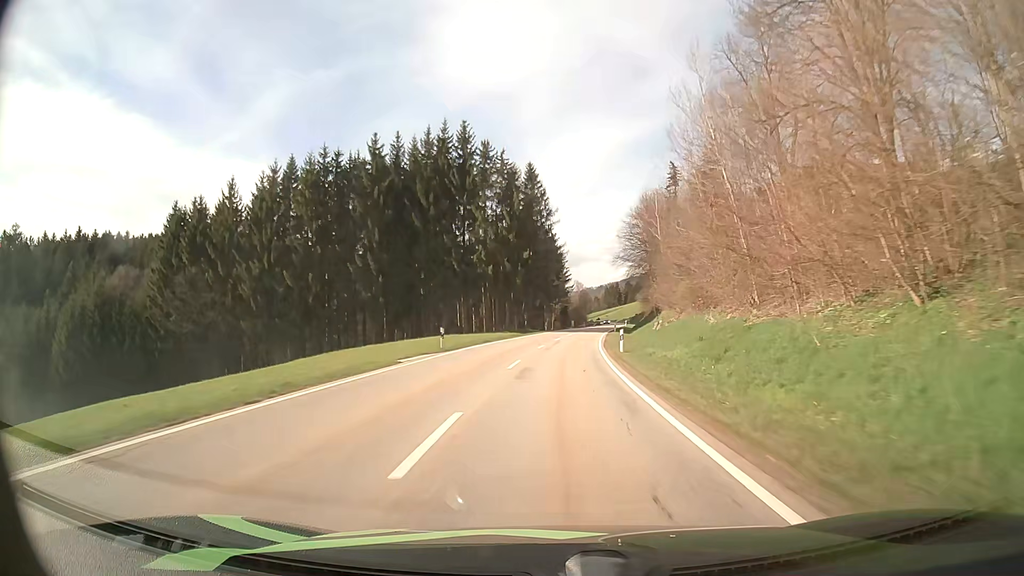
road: secondary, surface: asphalt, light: Day
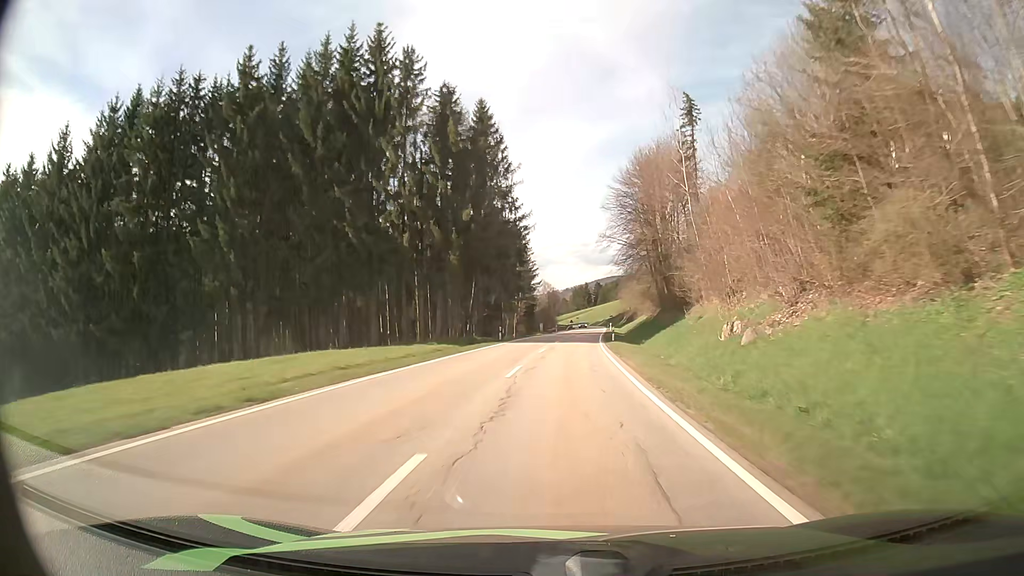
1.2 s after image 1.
(+0.8, +29.9) m; +3°
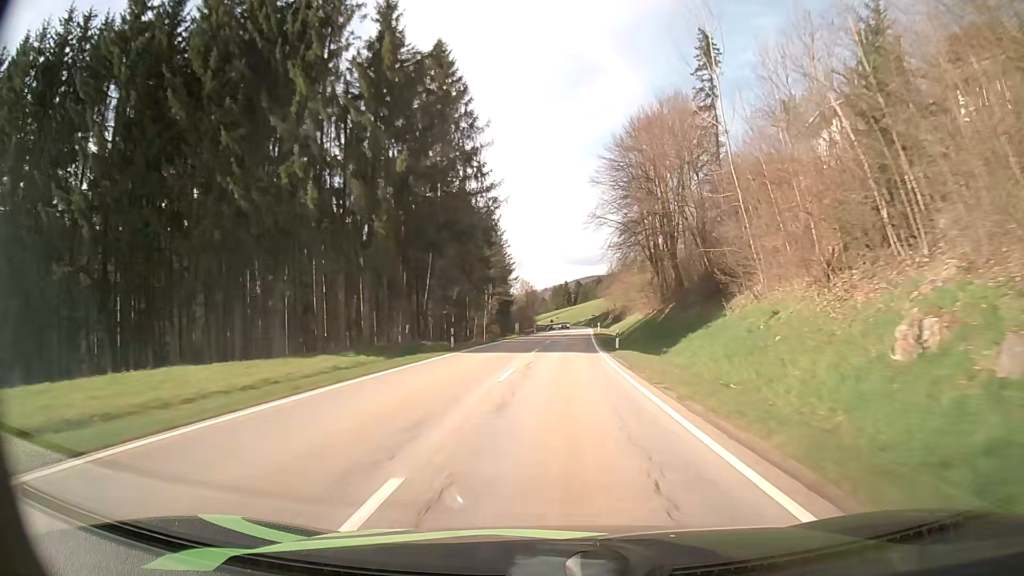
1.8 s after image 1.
(+0.3, +15.0) m; +2°
(0, +10) (0, +20) (+1, +30) (+2, +40) (+2, +50) (+3, +60) (+3, +70) (+4, +80) (+4, +90) (+5, +100) m
